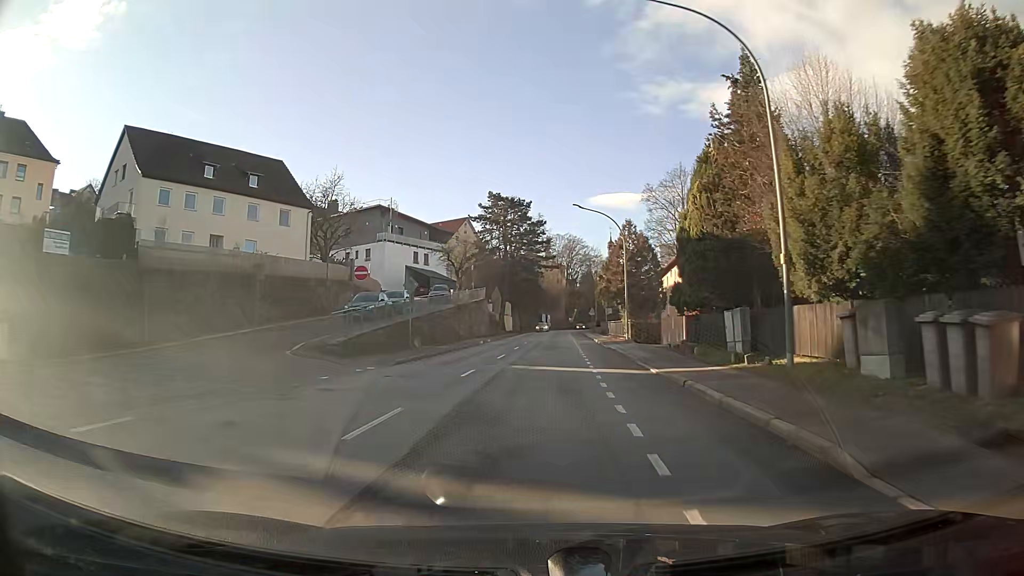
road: tertiary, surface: asphalt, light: Day
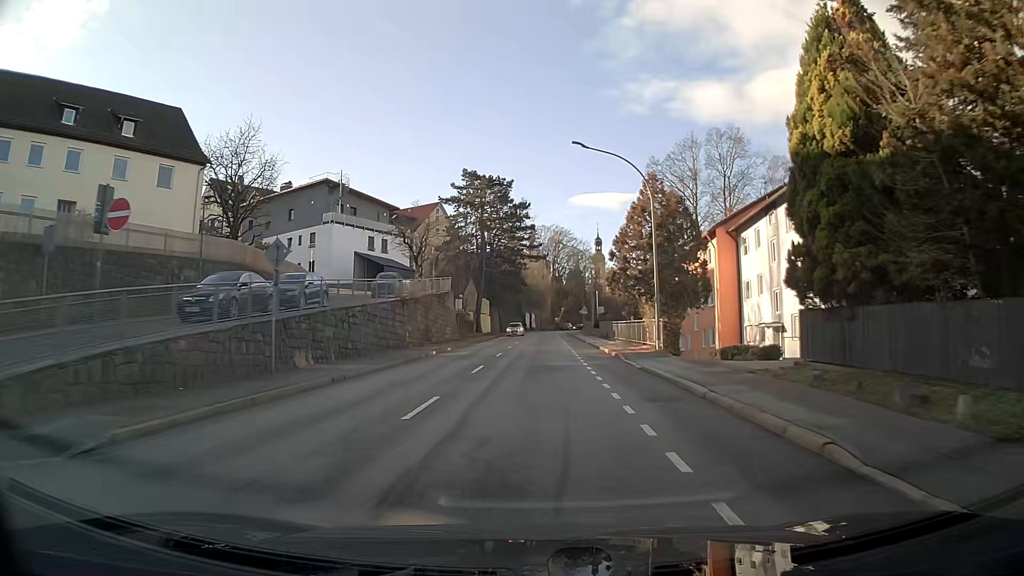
(+0.2, +15.9) m; +1°
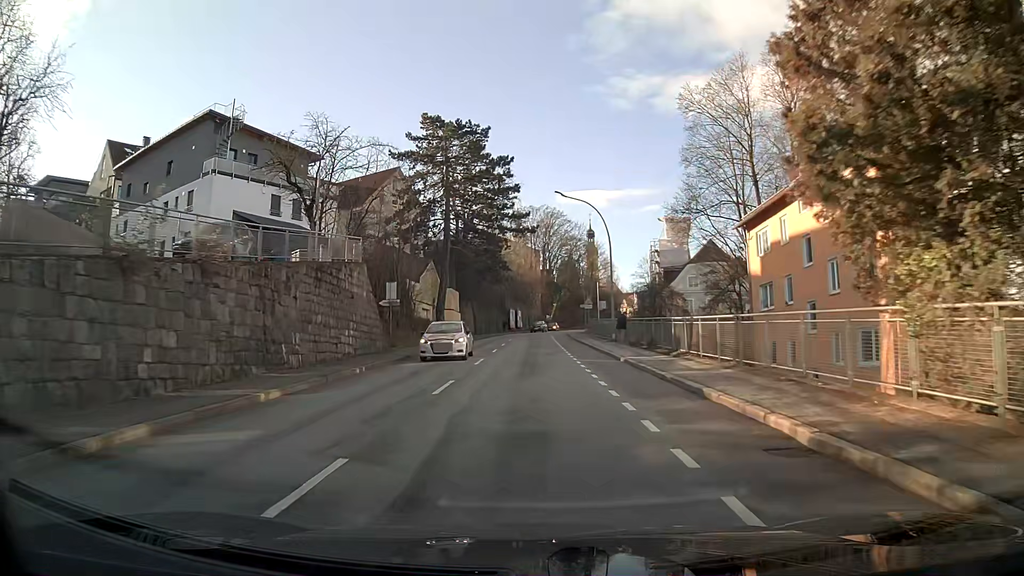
(+0.3, +24.1) m; +1°
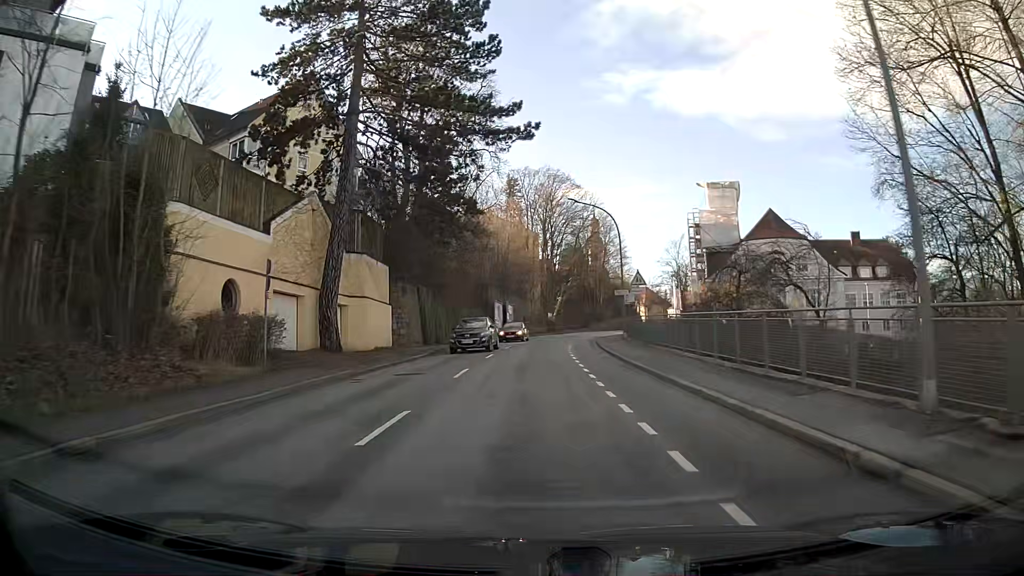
(0.0, +32.4) m; 0°
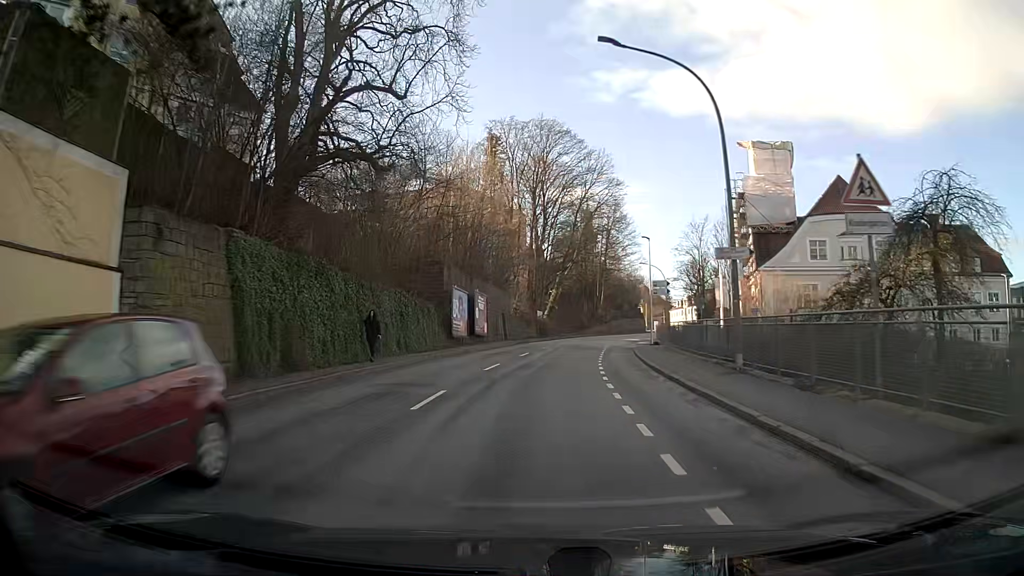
(+0.2, +24.2) m; +1°
